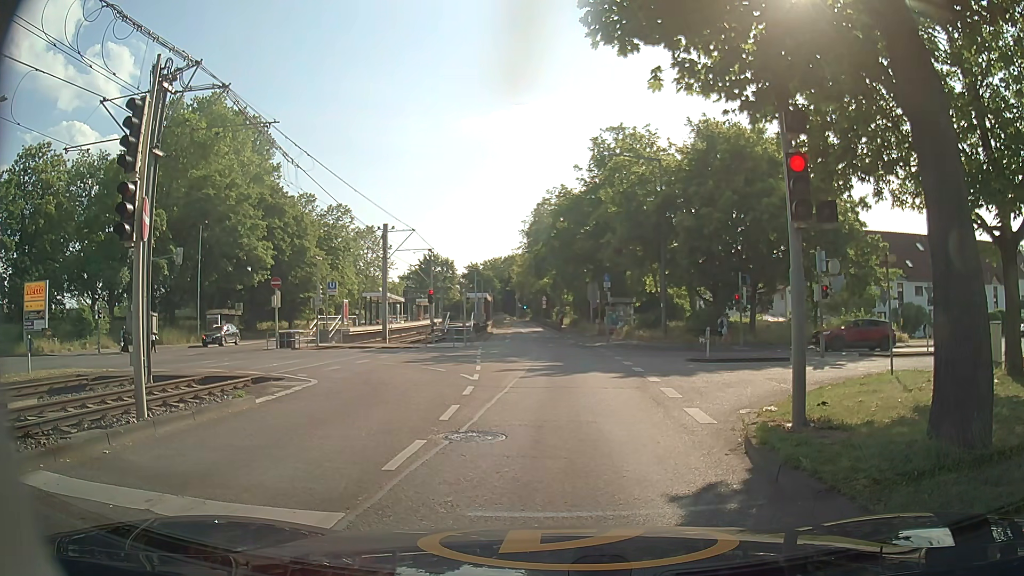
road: secondary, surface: asphalt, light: Day
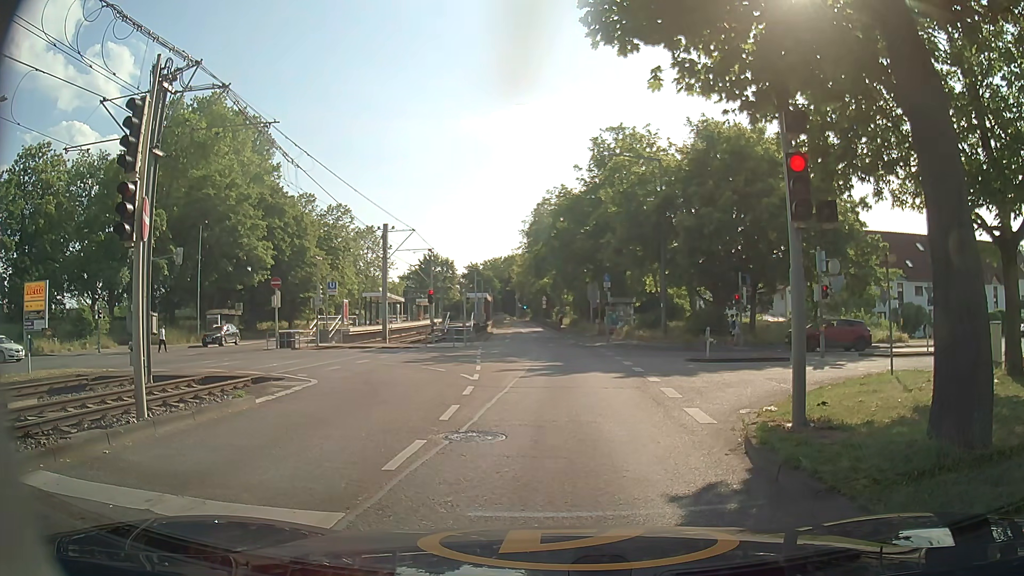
(0.0, 0.0) m; 0°
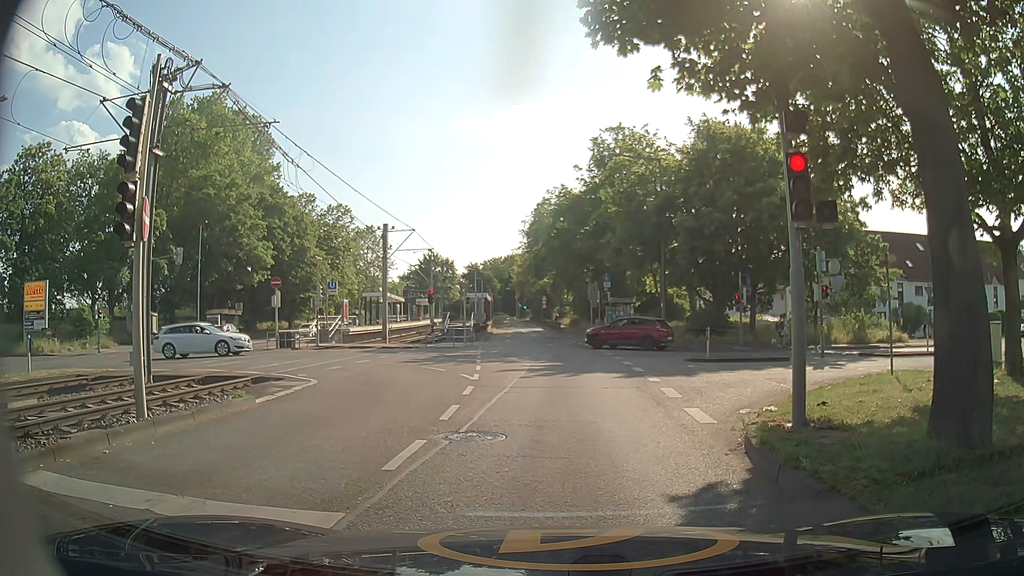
(0.0, 0.0) m; 0°
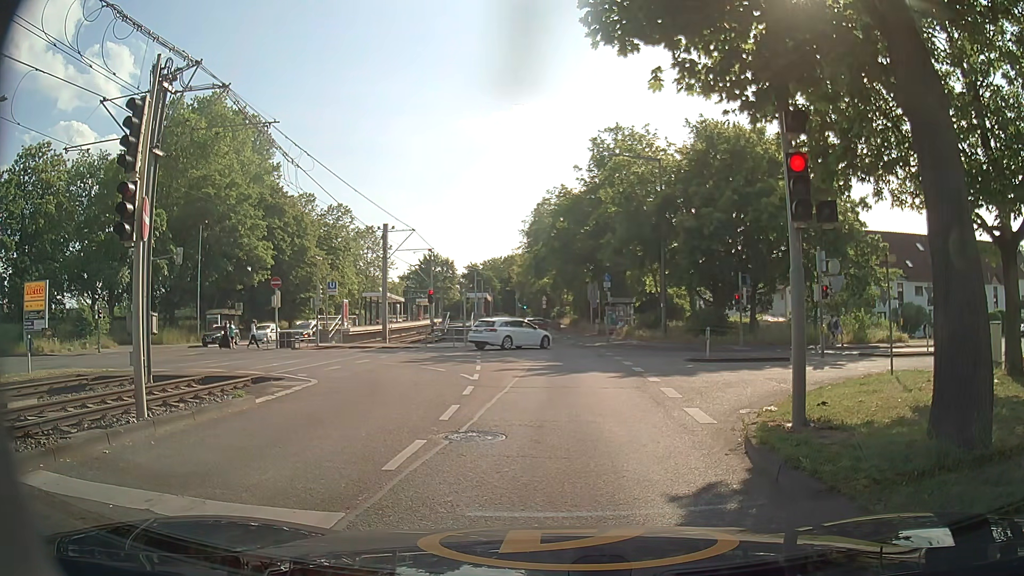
(0.0, 0.0) m; 0°
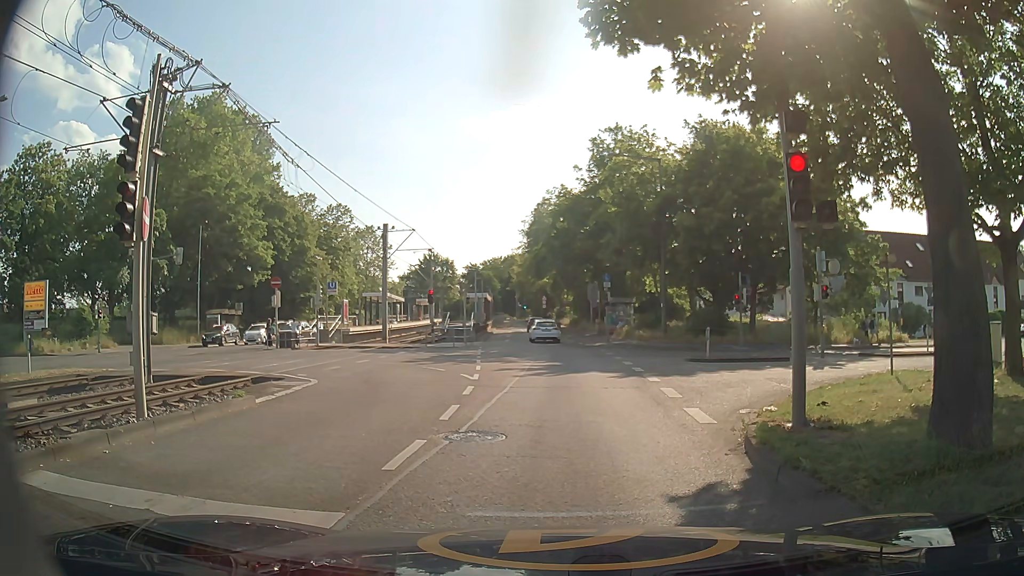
(0.0, 0.0) m; 0°
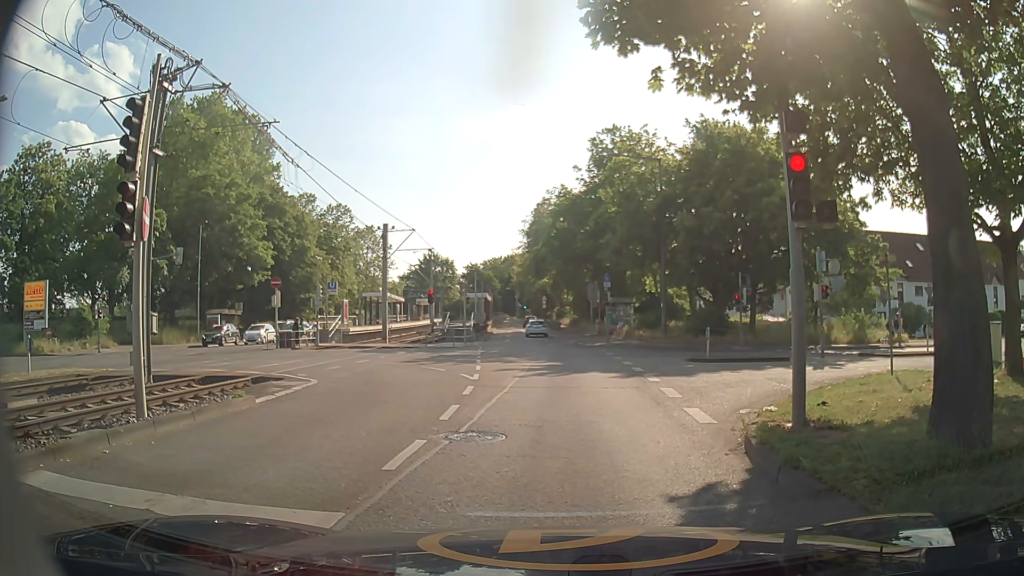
(0.0, 0.0) m; 0°
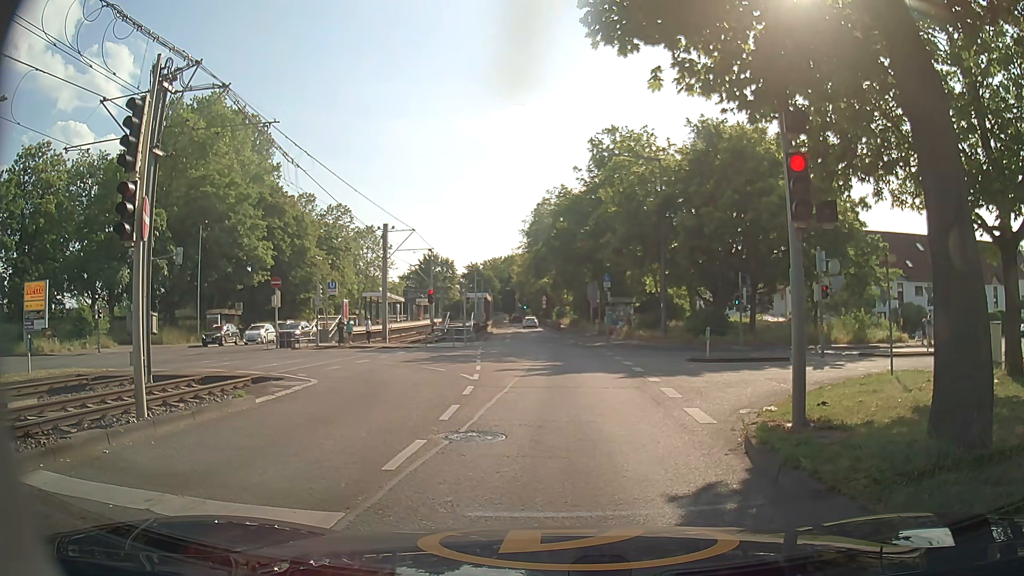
(0.0, 0.0) m; 0°
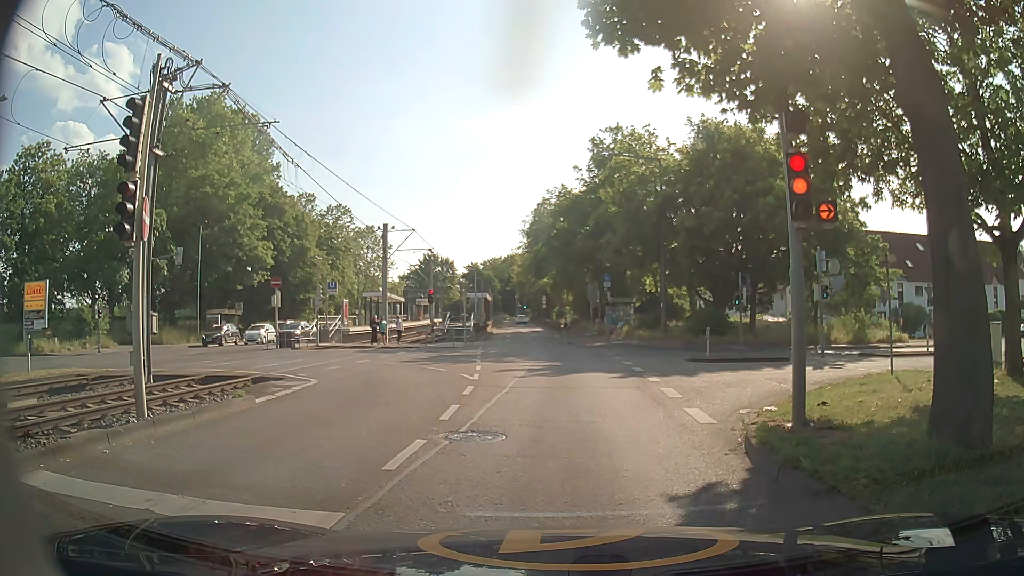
(0.0, 0.0) m; 0°
